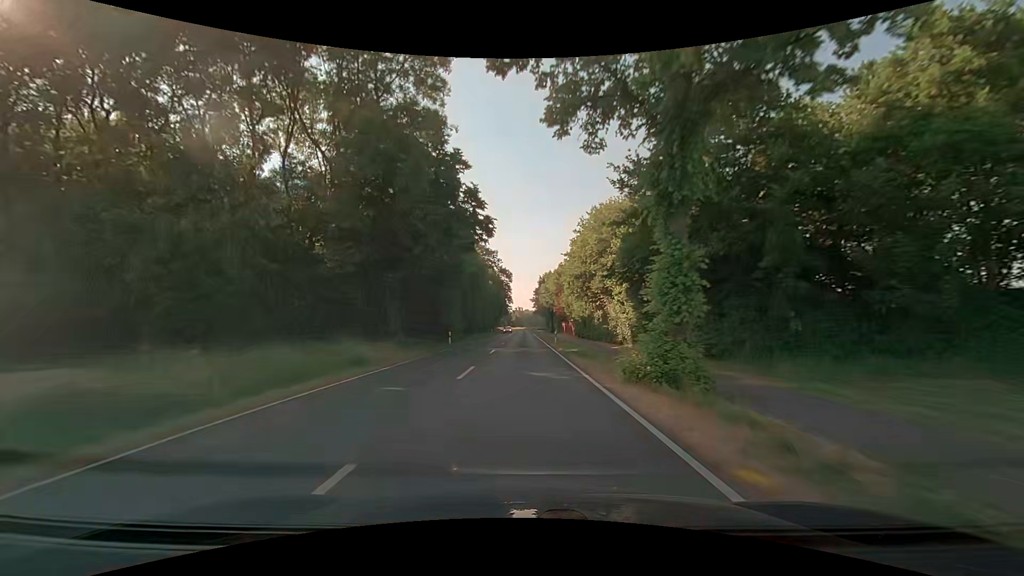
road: secondary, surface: asphalt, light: Day
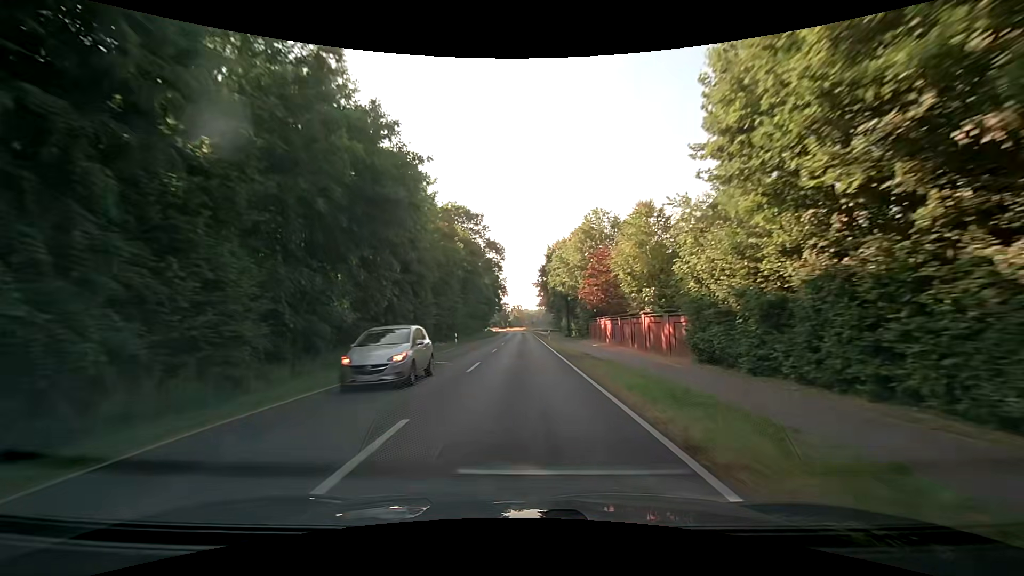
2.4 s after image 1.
(0.0, +46.0) m; 0°
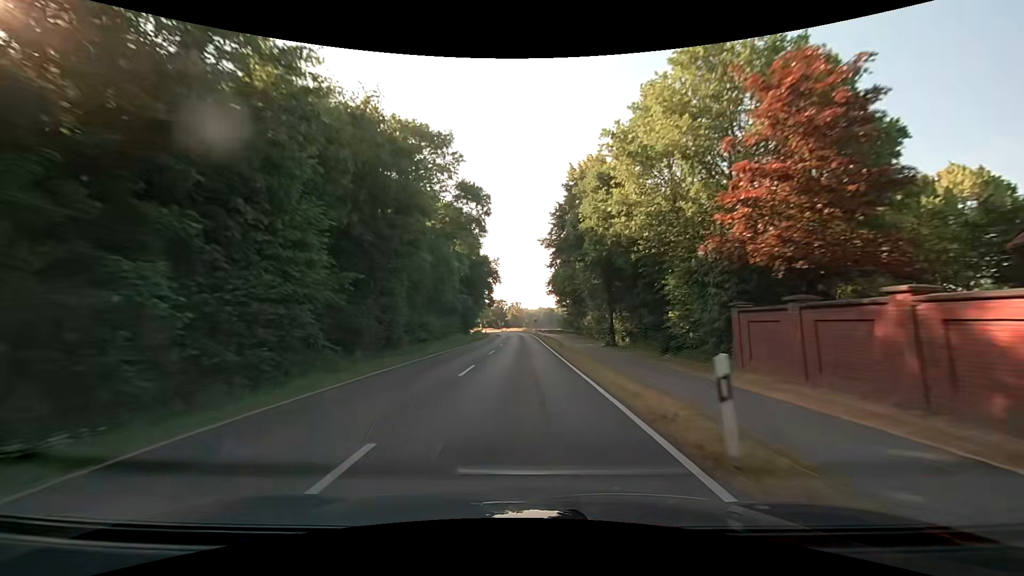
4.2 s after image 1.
(0.0, +37.6) m; 0°
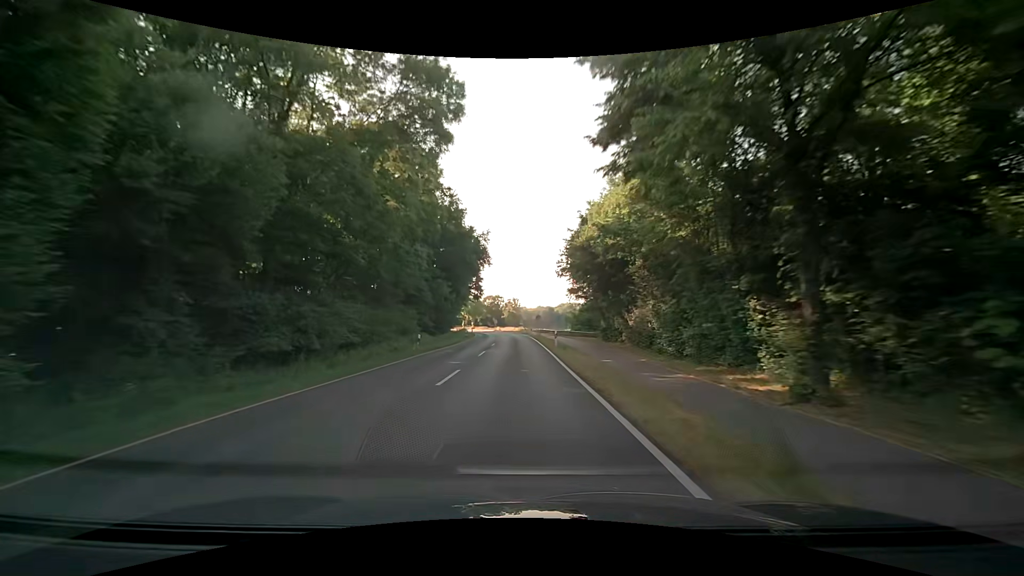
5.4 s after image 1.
(+0.1, +26.4) m; 0°
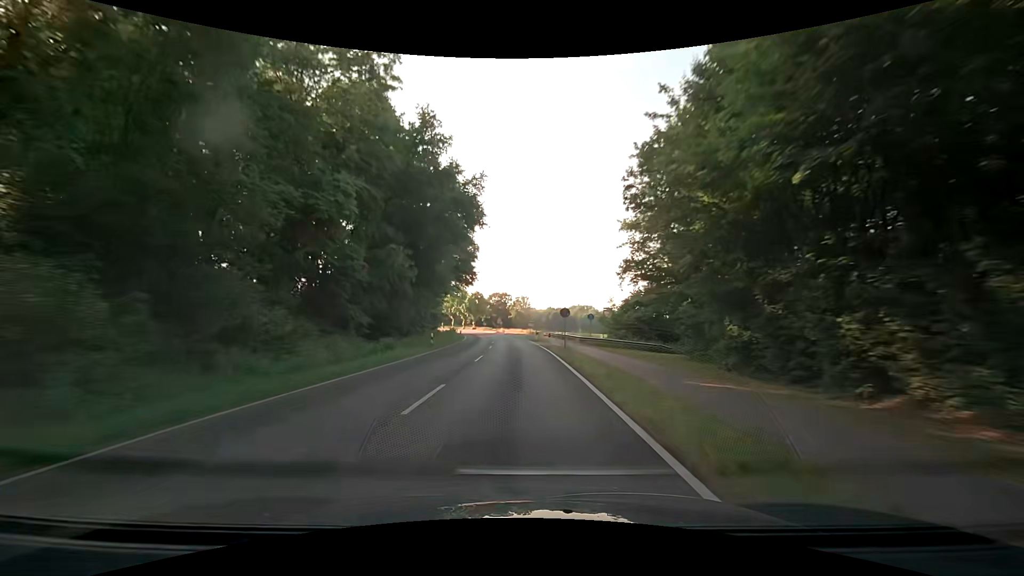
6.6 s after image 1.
(-0.1, +27.5) m; -1°
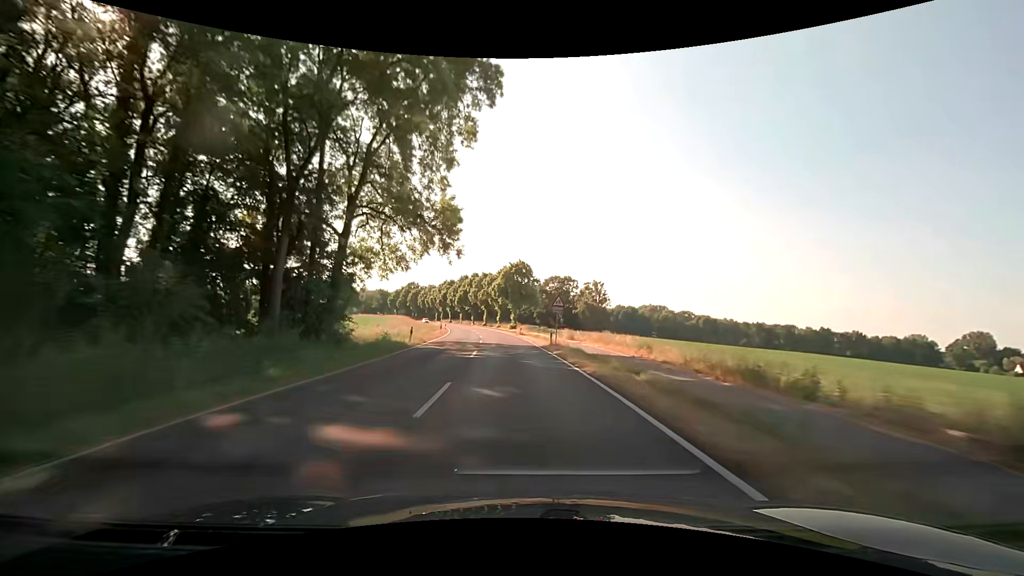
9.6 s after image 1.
(-3.3, +72.9) m; -6°
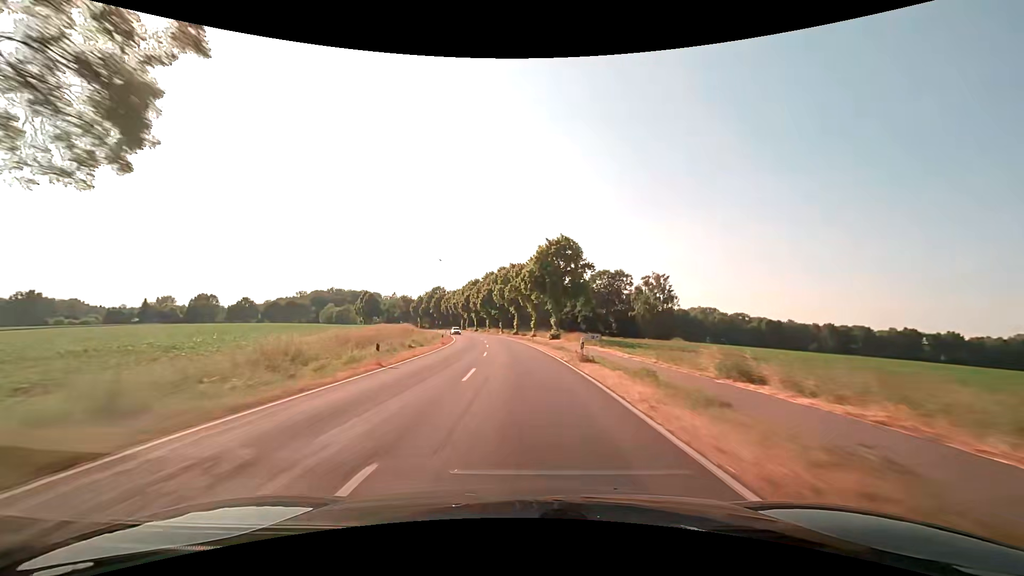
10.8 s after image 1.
(-1.0, +30.4) m; -4°
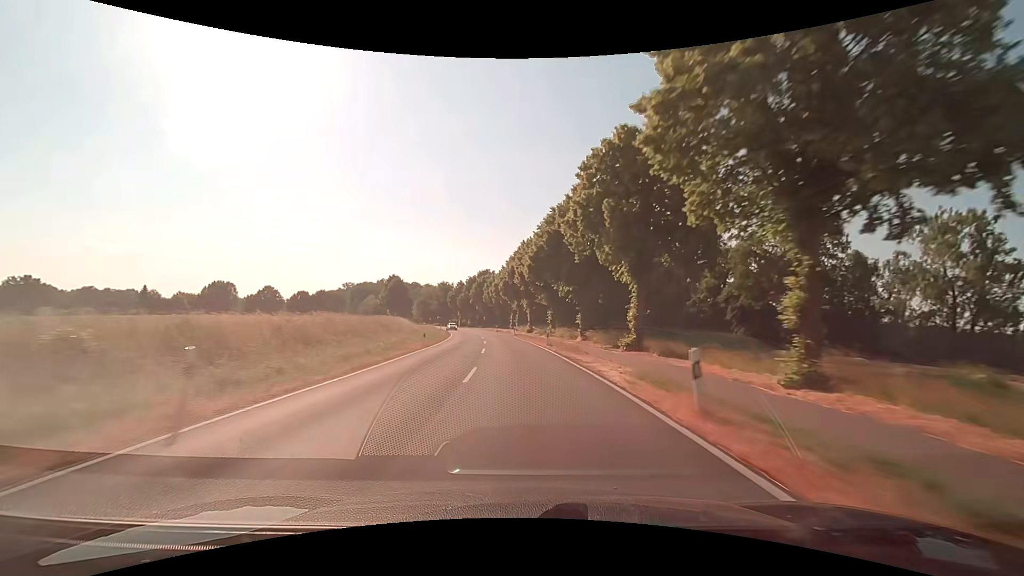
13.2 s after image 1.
(-3.9, +61.6) m; -8°
(0, +10) (0, +20) (-1, +30) (-1, +40) (-2, +50) (-4, +60) (-5, +70) (-6, +80) (-8, +89) (-10, +99) m
